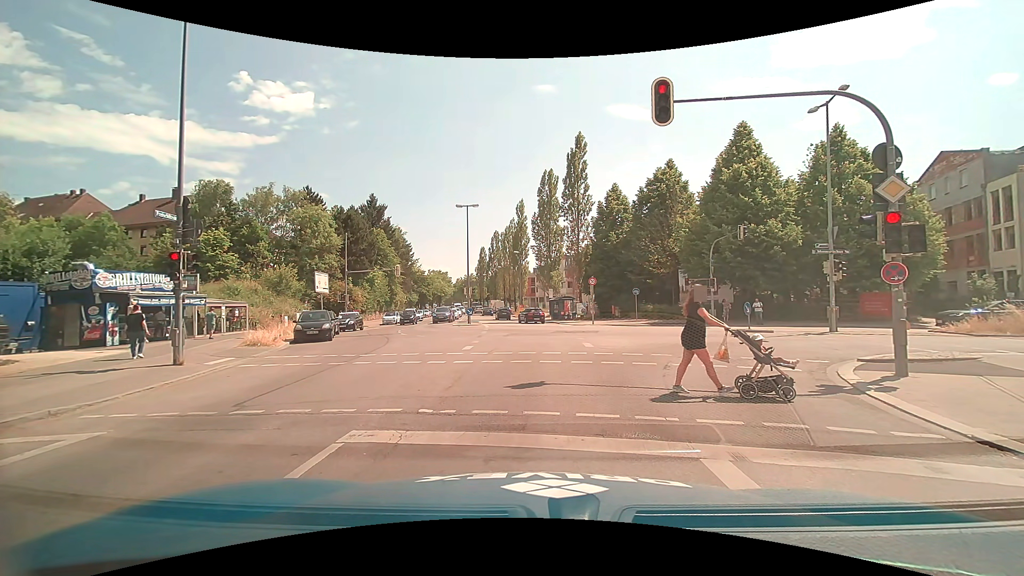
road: tertiary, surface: asphalt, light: Day
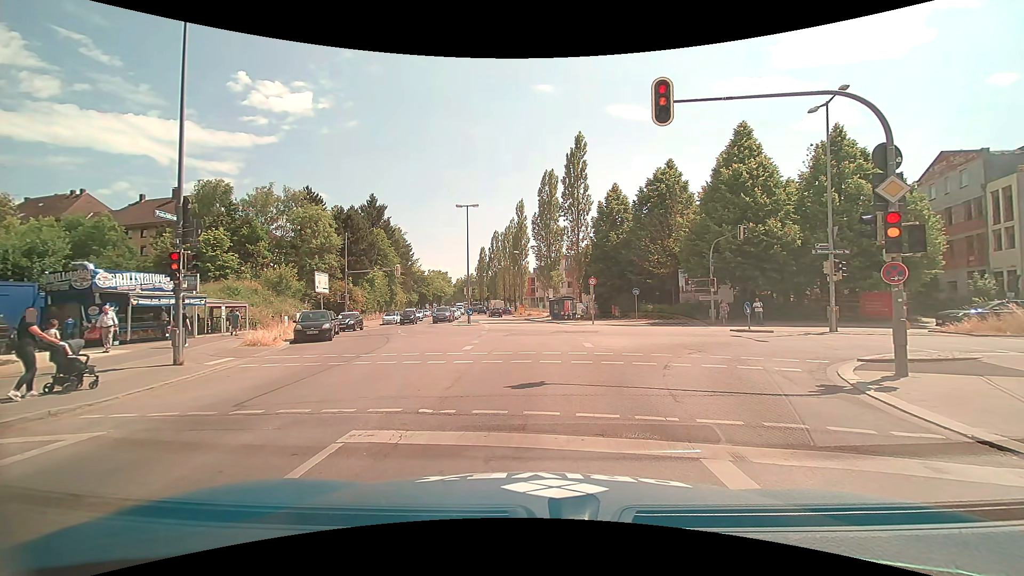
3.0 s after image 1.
(0.0, 0.0) m; 0°
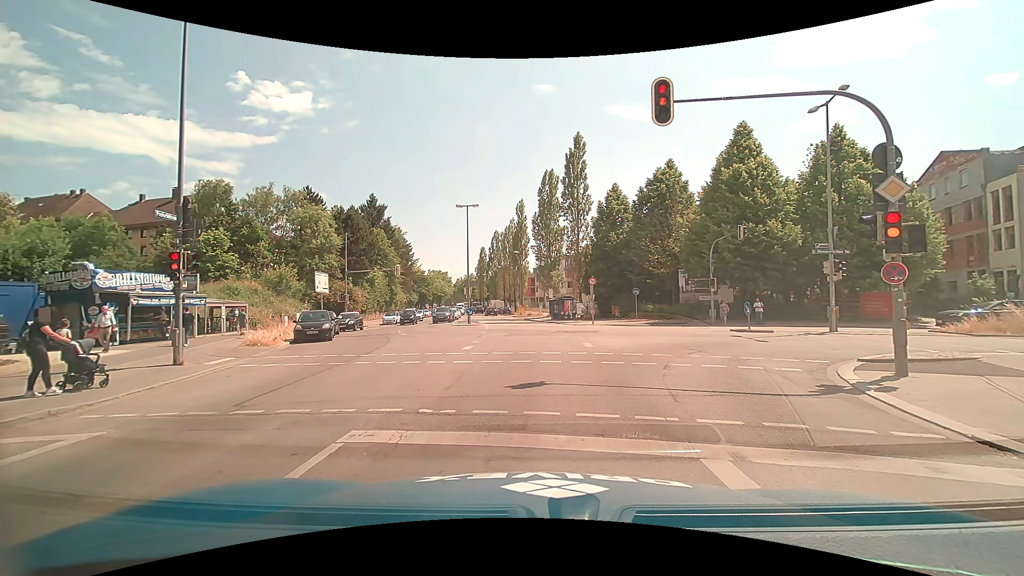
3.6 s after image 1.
(0.0, 0.0) m; 0°
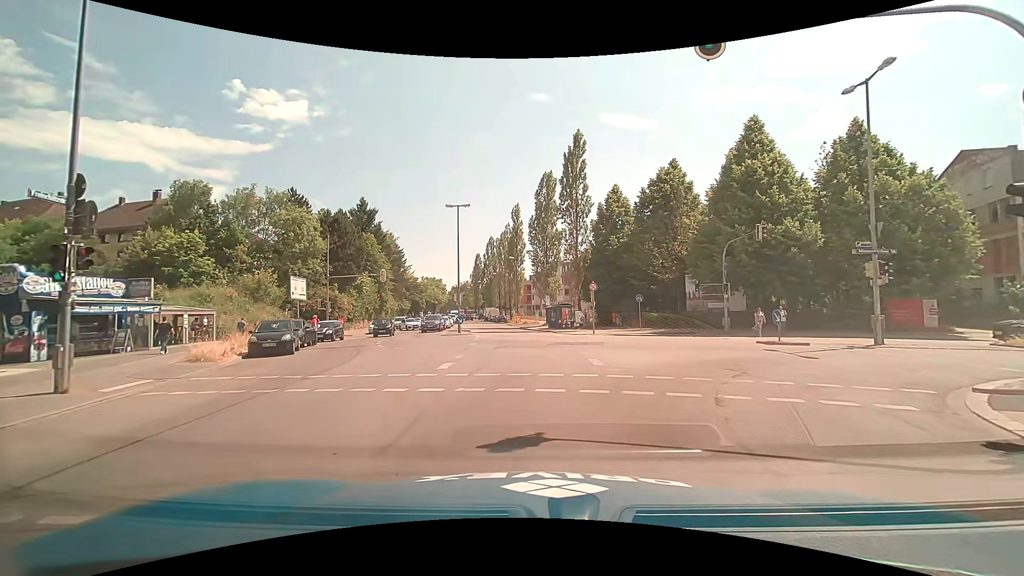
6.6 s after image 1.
(-0.1, +3.6) m; -1°
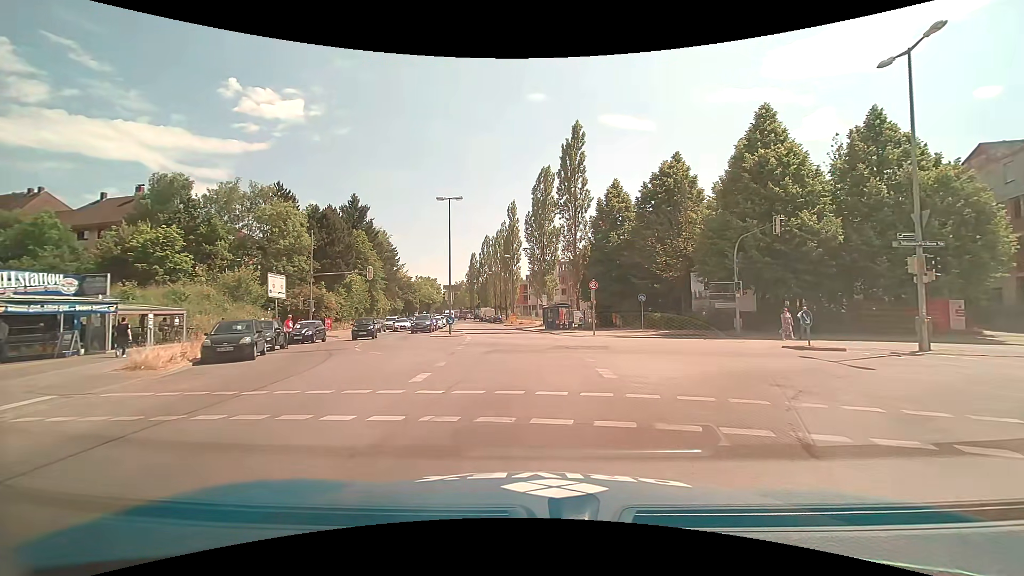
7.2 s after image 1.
(0.0, +2.7) m; -1°
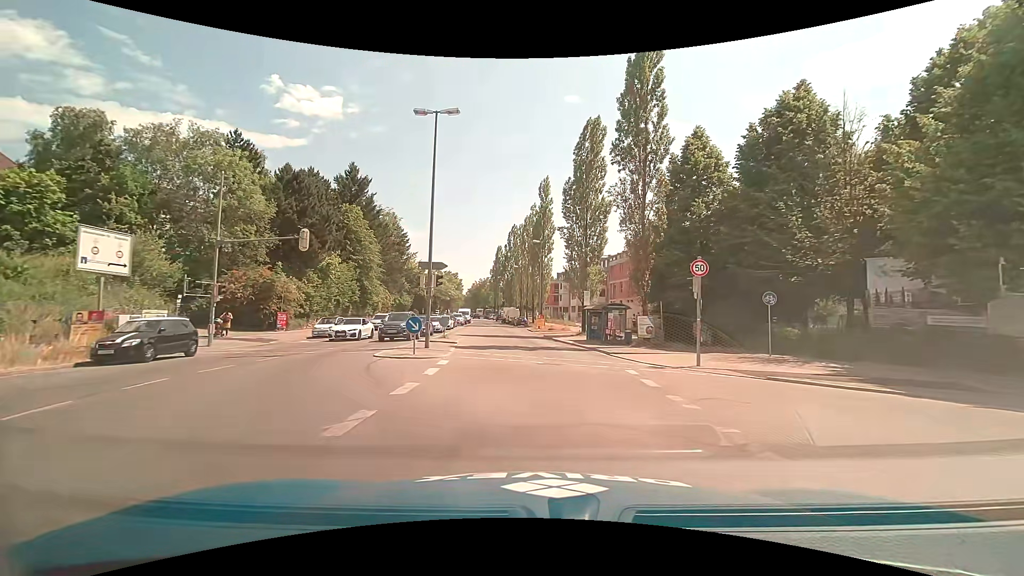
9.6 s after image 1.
(-0.6, +17.4) m; -4°
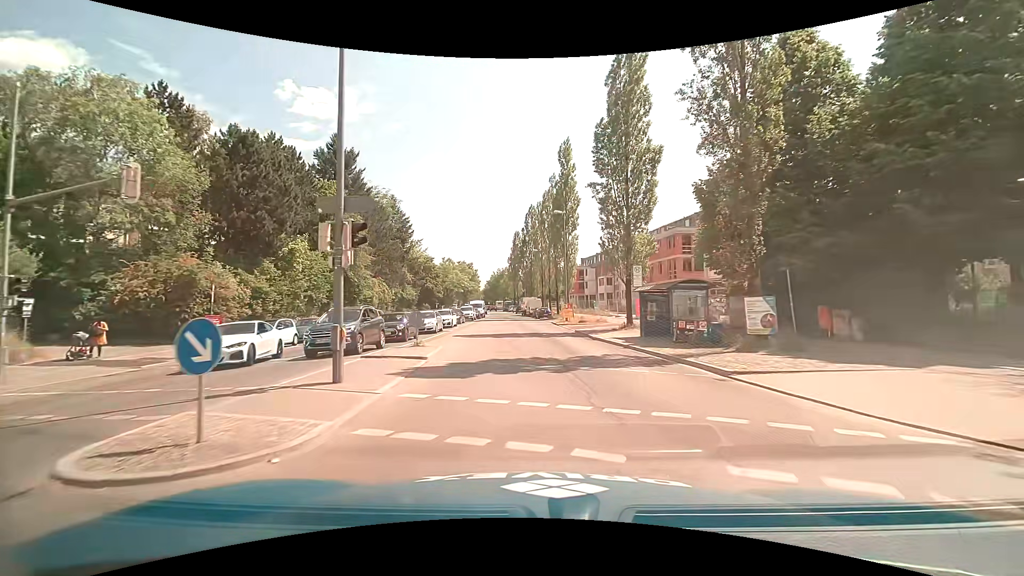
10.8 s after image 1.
(-0.1, +11.9) m; -1°
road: secondary
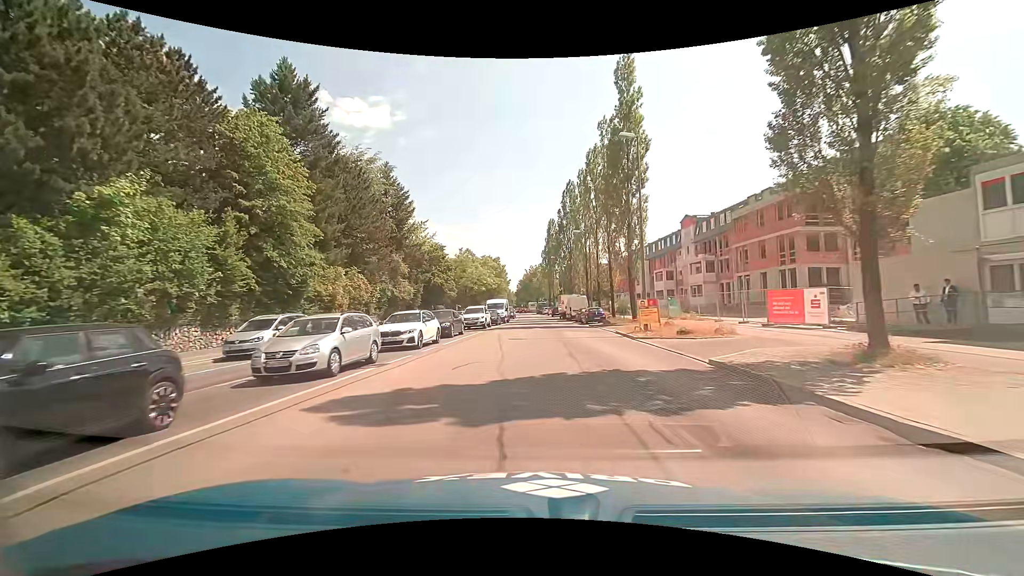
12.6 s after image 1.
(-0.9, +20.6) m; -5°
(0, +10) (0, +20) (0, +30) (0, +40) (0, +50) (0, +60) (0, +70) (-1, +80) (-1, +90) (-2, +100) m
